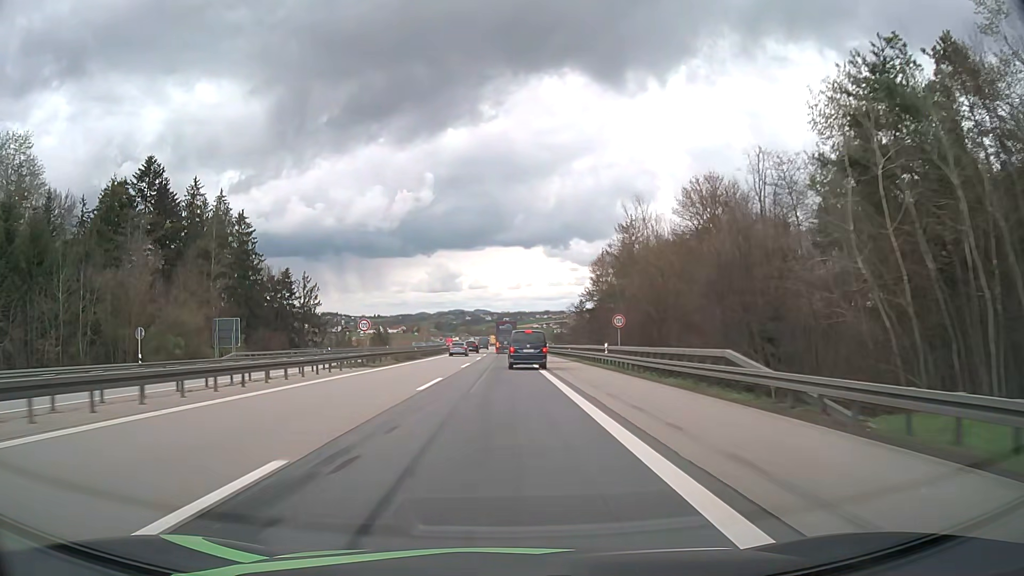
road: motorway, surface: asphalt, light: Day
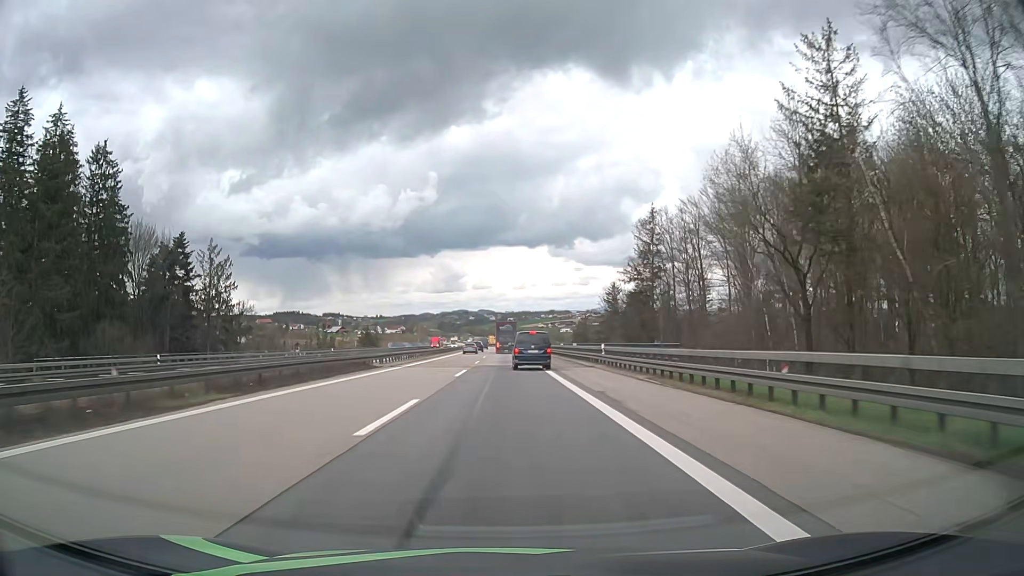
(-0.2, +44.9) m; 0°
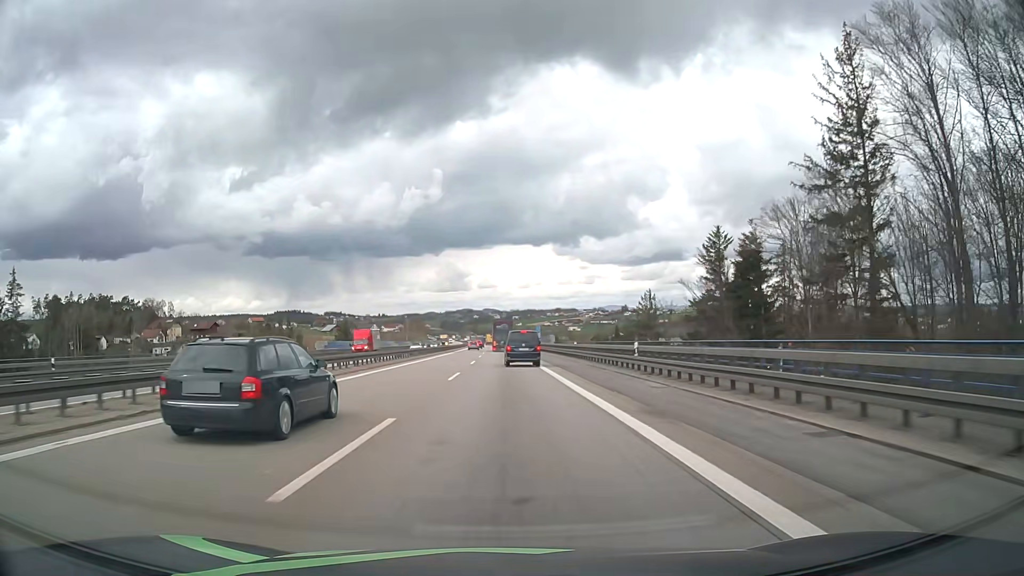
(-0.2, +58.1) m; -1°
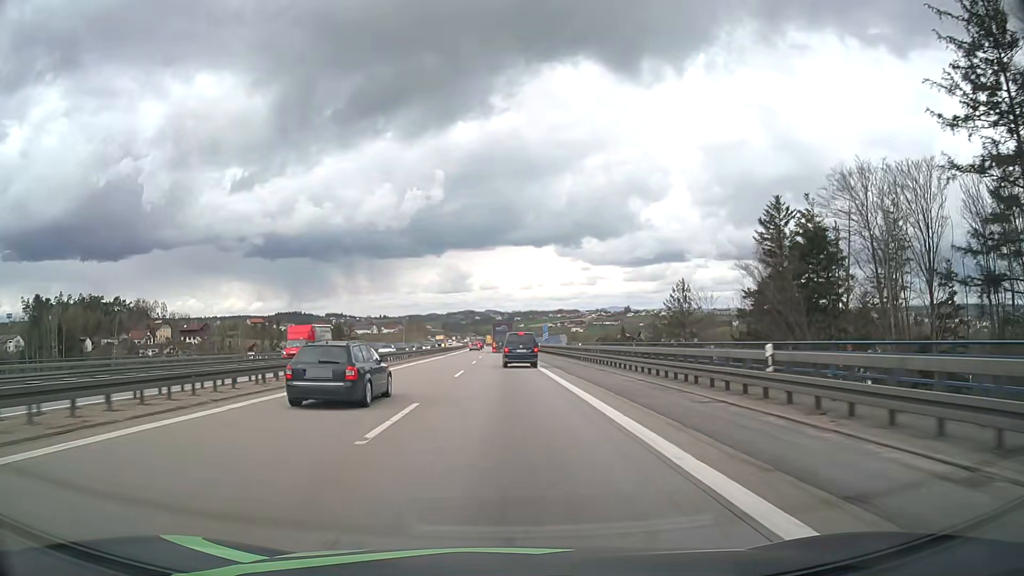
(0.0, +14.3) m; 0°
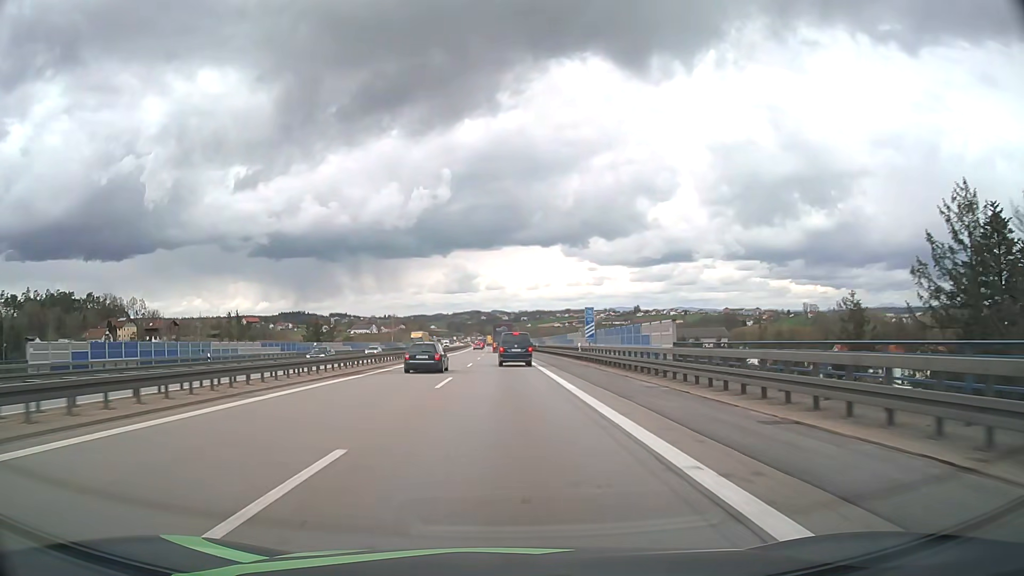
(-0.2, +42.8) m; 0°
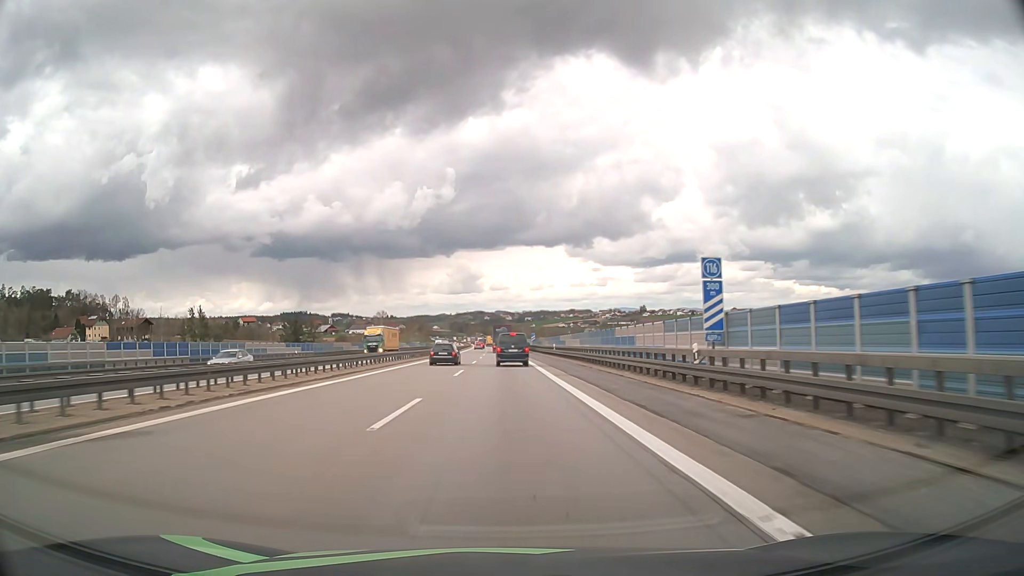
(-0.1, +28.3) m; 0°
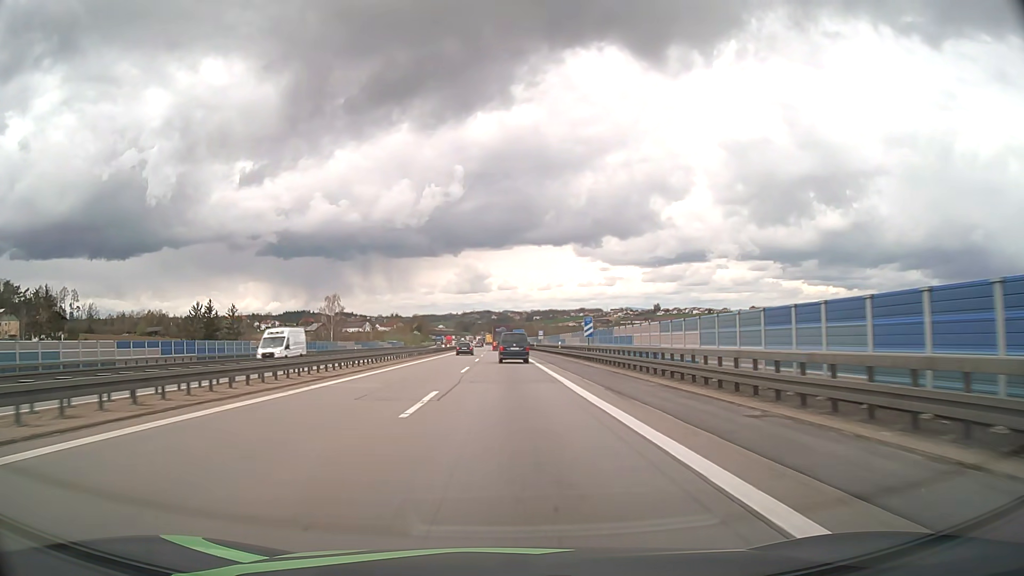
(-0.6, +69.8) m; -1°
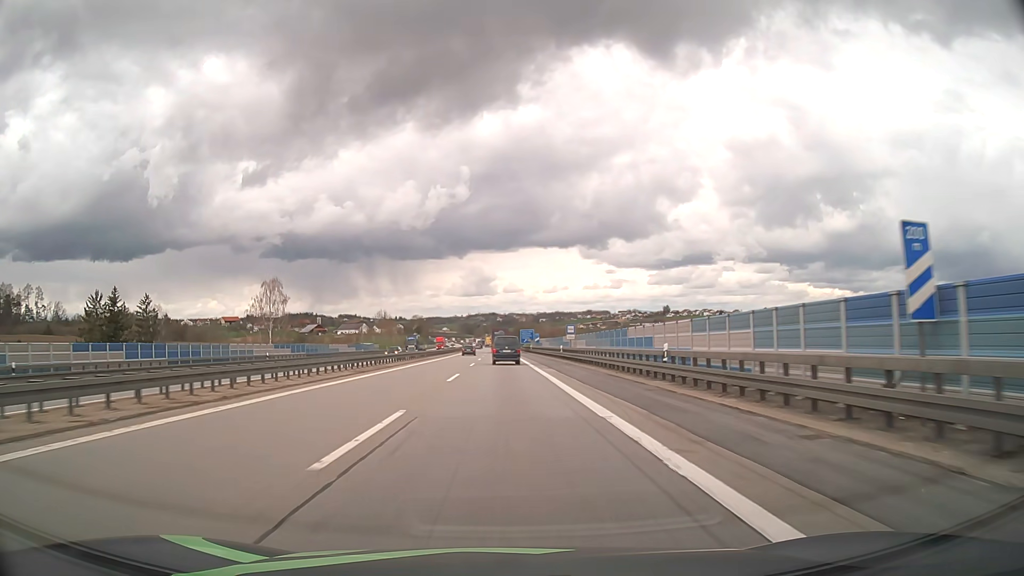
(0.0, +41.0) m; 0°
(0, +10) (0, +20) (0, +30) (0, +40) (0, +50) (-1, +60) (-1, +70) (-1, +80) (-1, +90) (-1, +100) m
